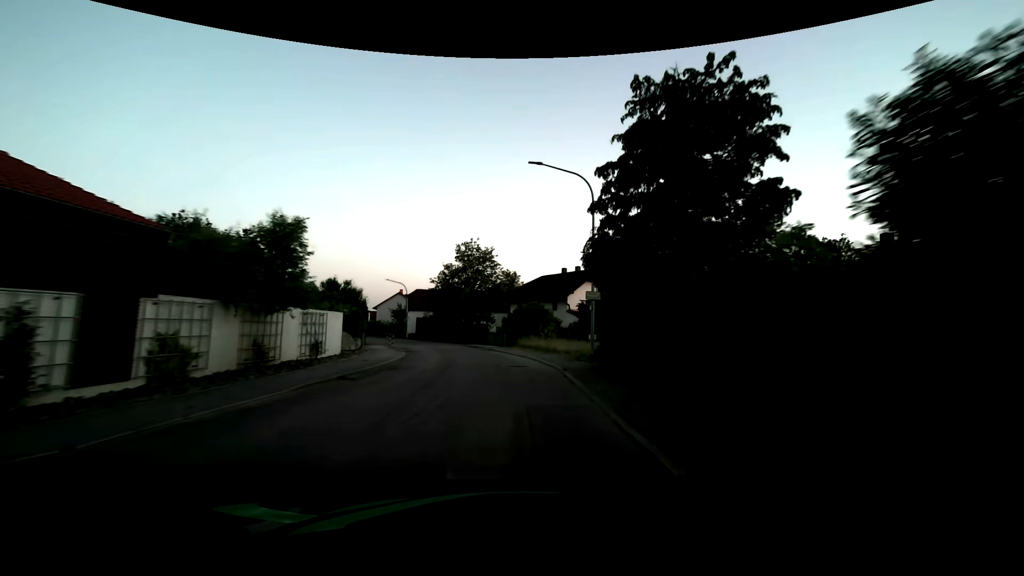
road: secondary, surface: asphalt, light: Dusk
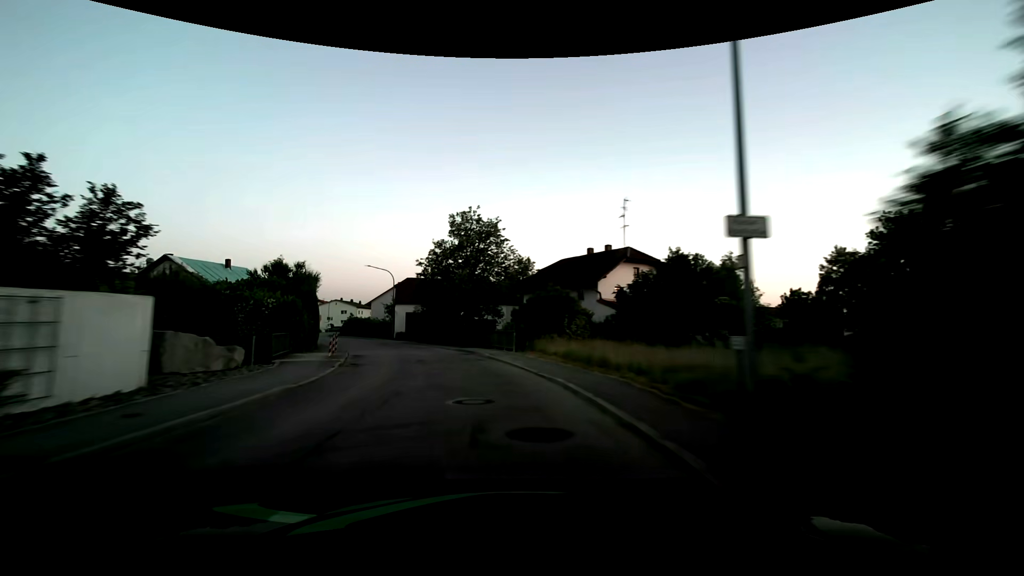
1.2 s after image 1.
(0.0, +12.9) m; -2°
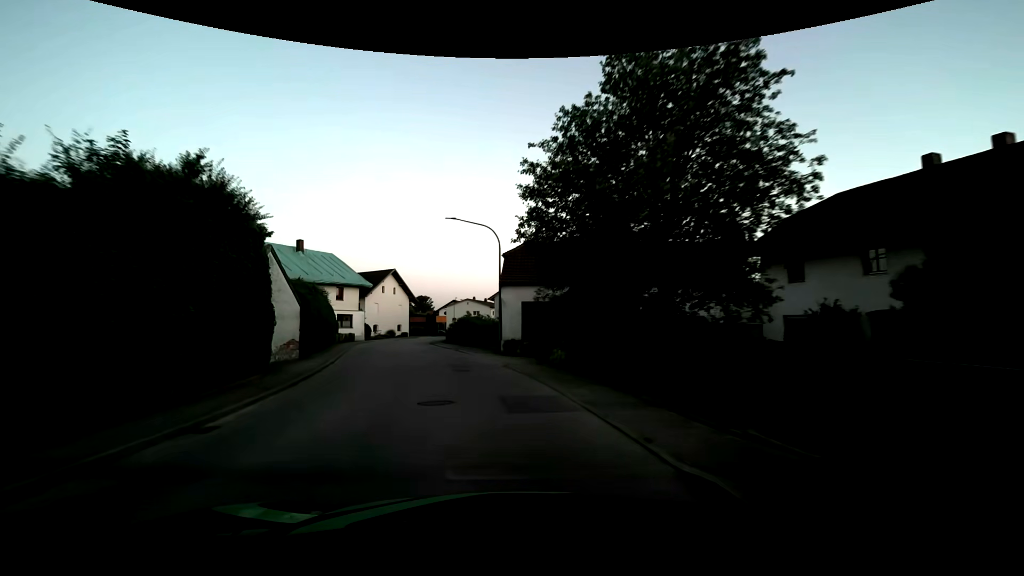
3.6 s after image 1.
(-3.3, +24.7) m; -17°
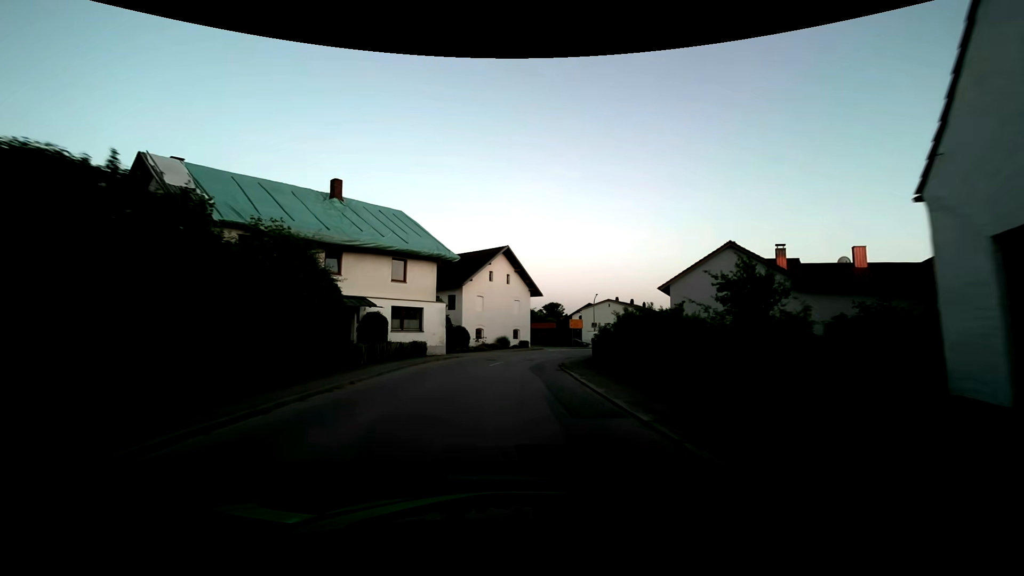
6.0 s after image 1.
(-3.8, +24.5) m; -15°
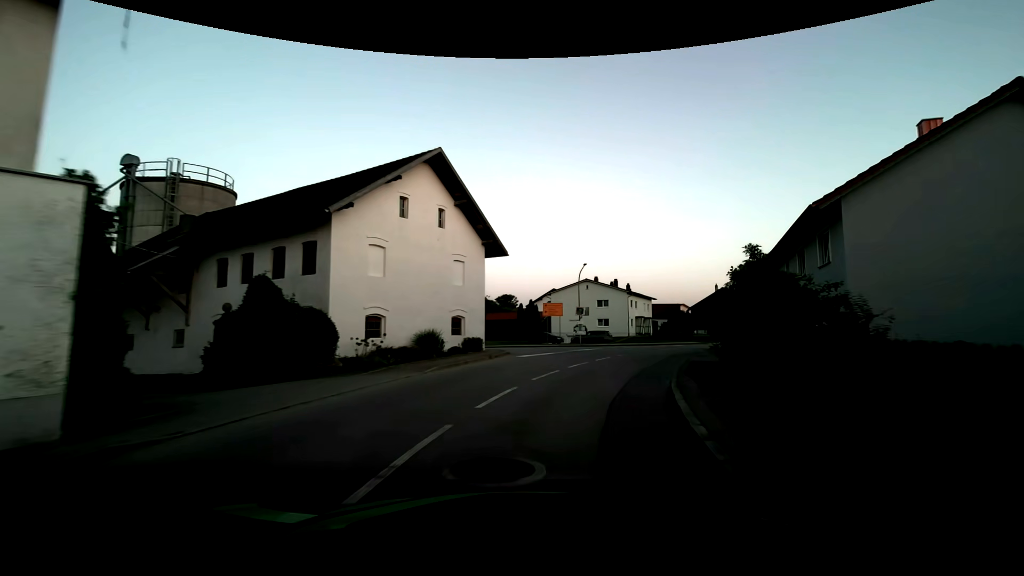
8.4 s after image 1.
(+0.3, +23.1) m; +5°
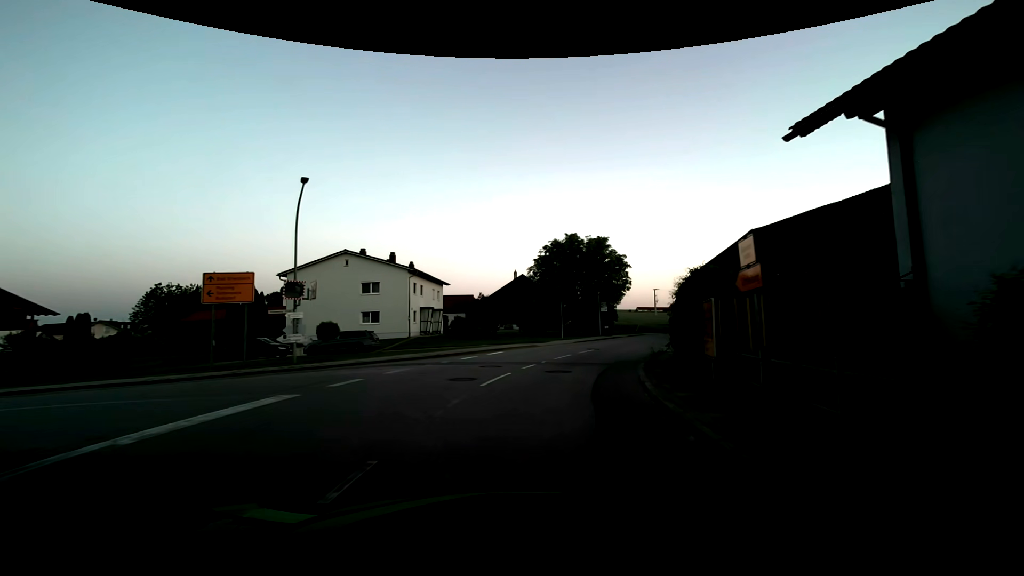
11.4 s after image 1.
(+5.2, +23.0) m; +25°
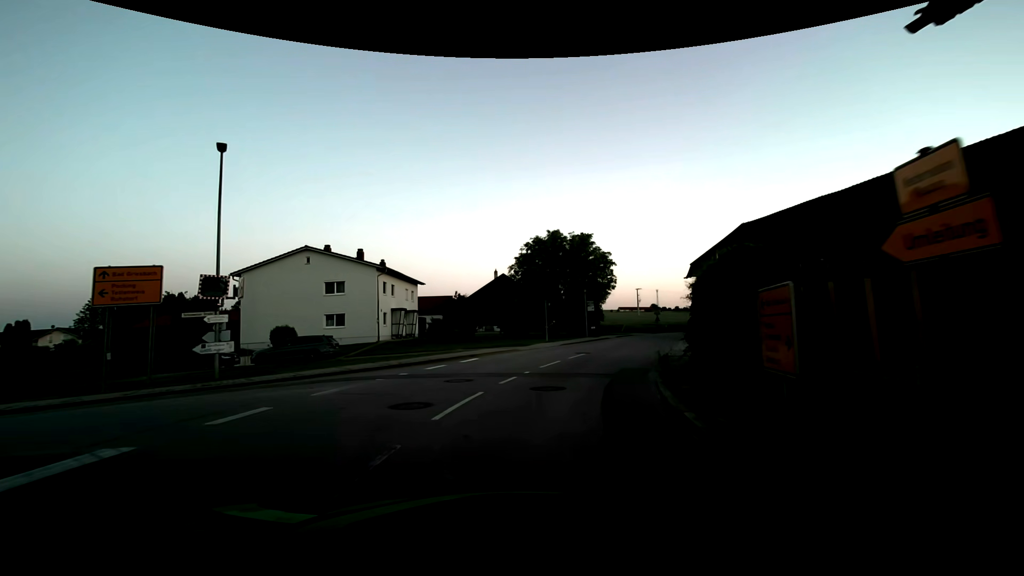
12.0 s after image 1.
(+0.1, +3.6) m; +2°
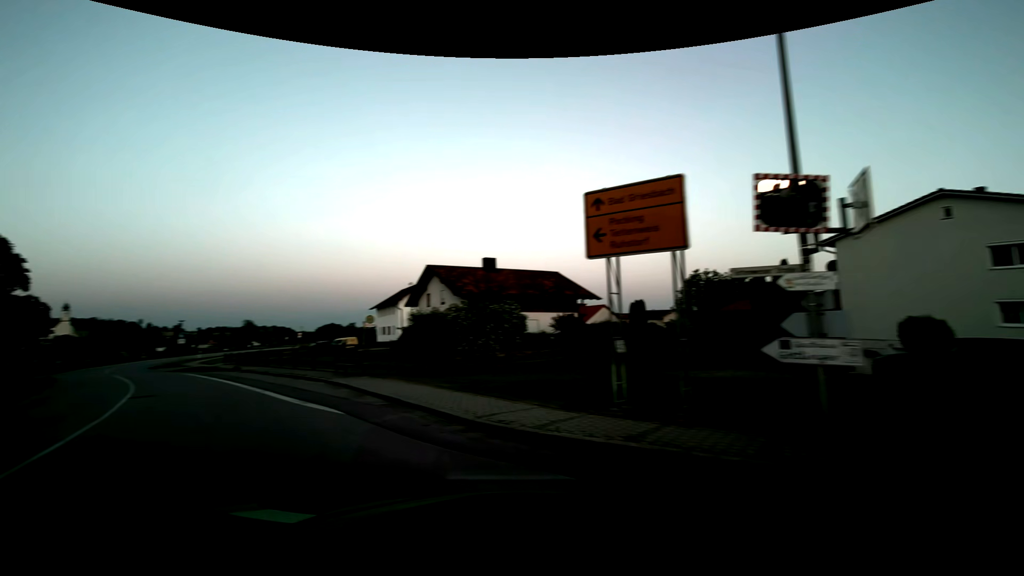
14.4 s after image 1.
(-4.3, +10.6) m; -61°
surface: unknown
(-4, +9) (-10, +17) (-16, +25) (-23, +32) (-29, +40) (-36, +48) (-42, +56) (-47, +64) (-50, +74) (-52, +84) m
